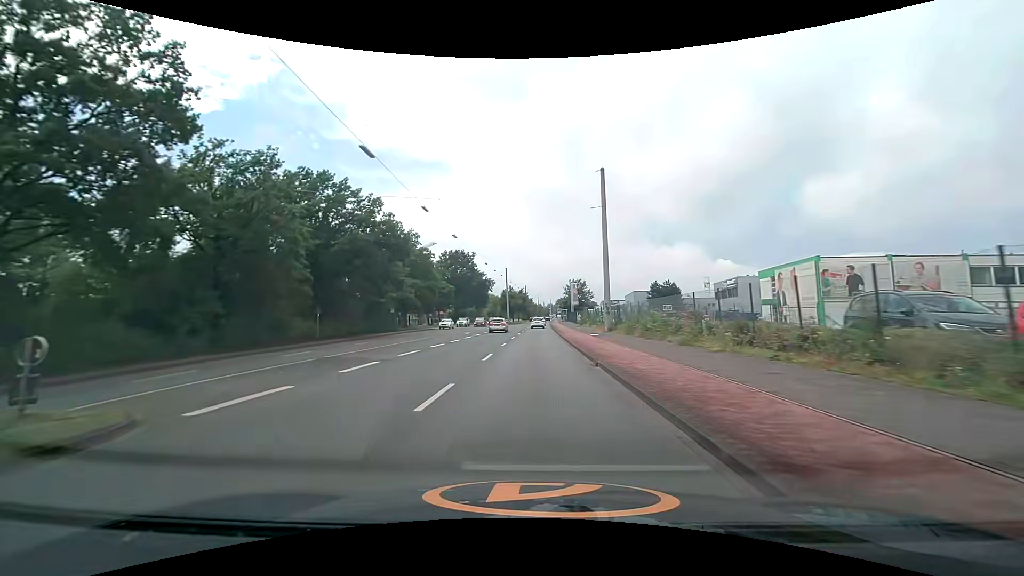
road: secondary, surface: asphalt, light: Day
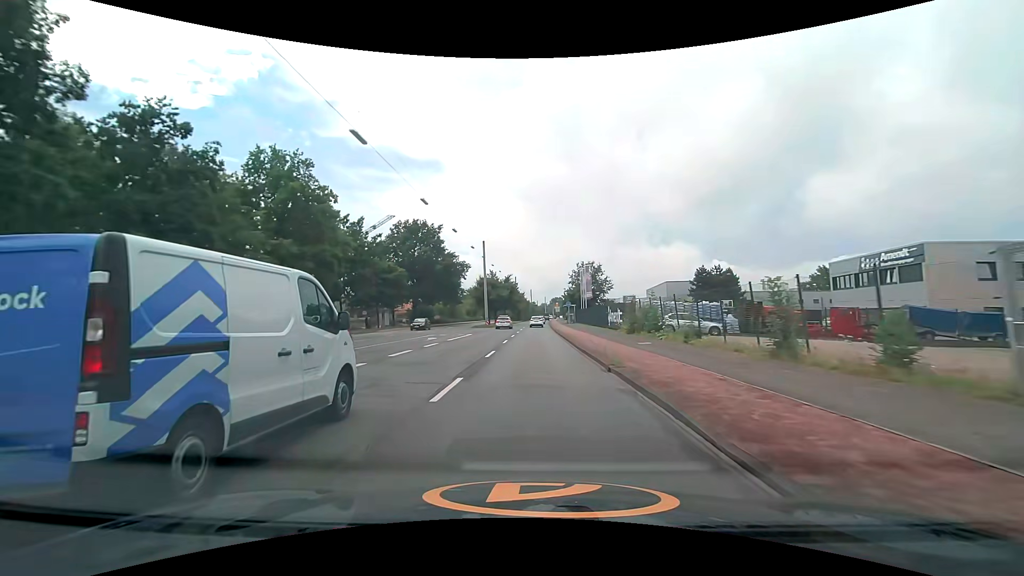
(+0.1, +37.1) m; +1°
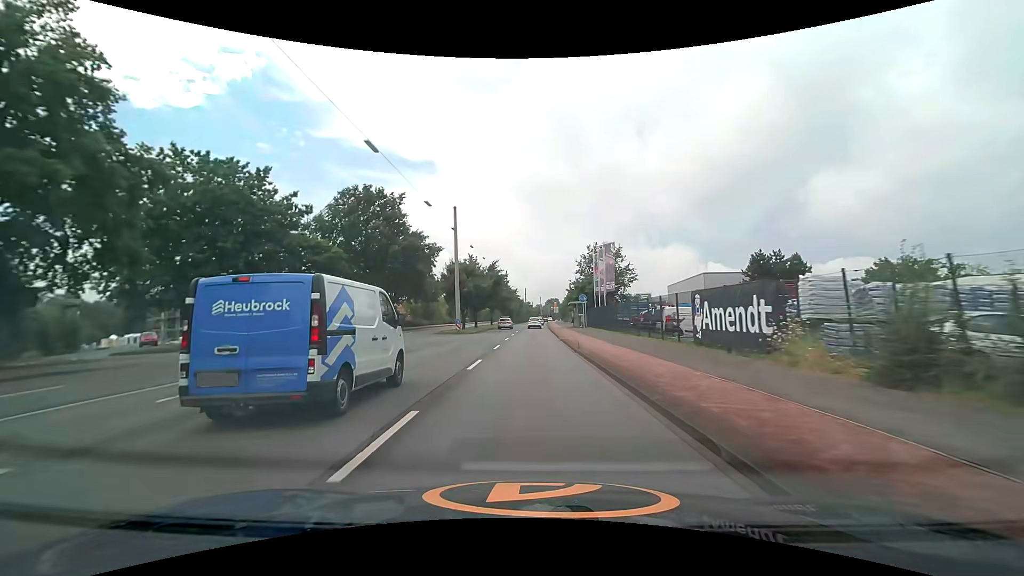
(+0.1, +22.4) m; +1°
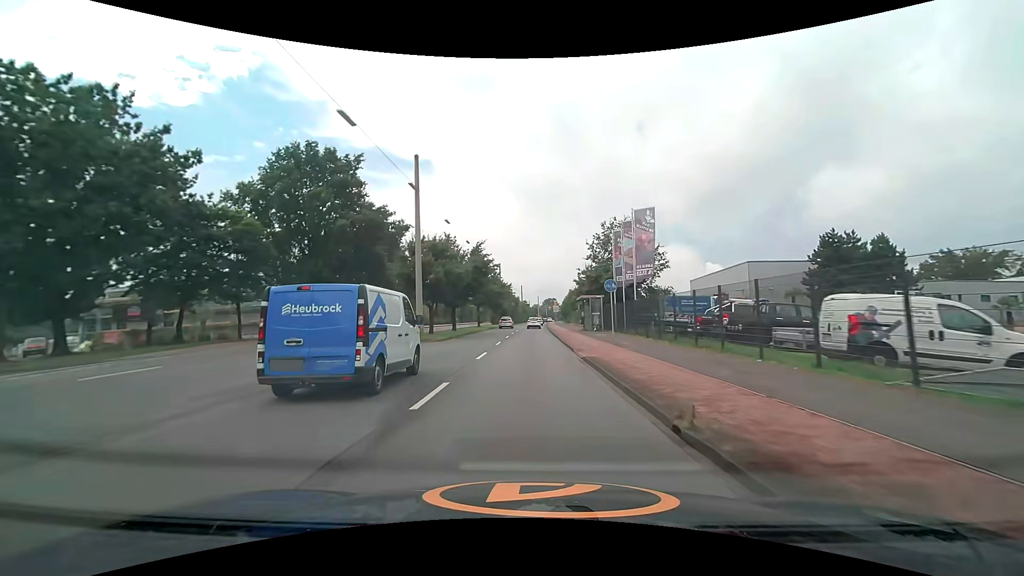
(0.0, +15.0) m; 0°
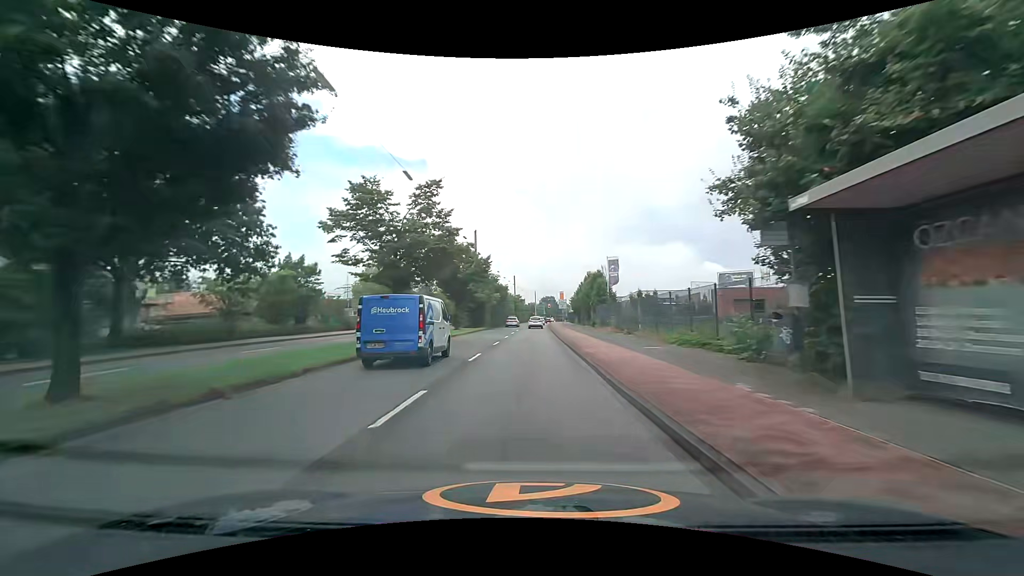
(+0.2, +37.7) m; 0°
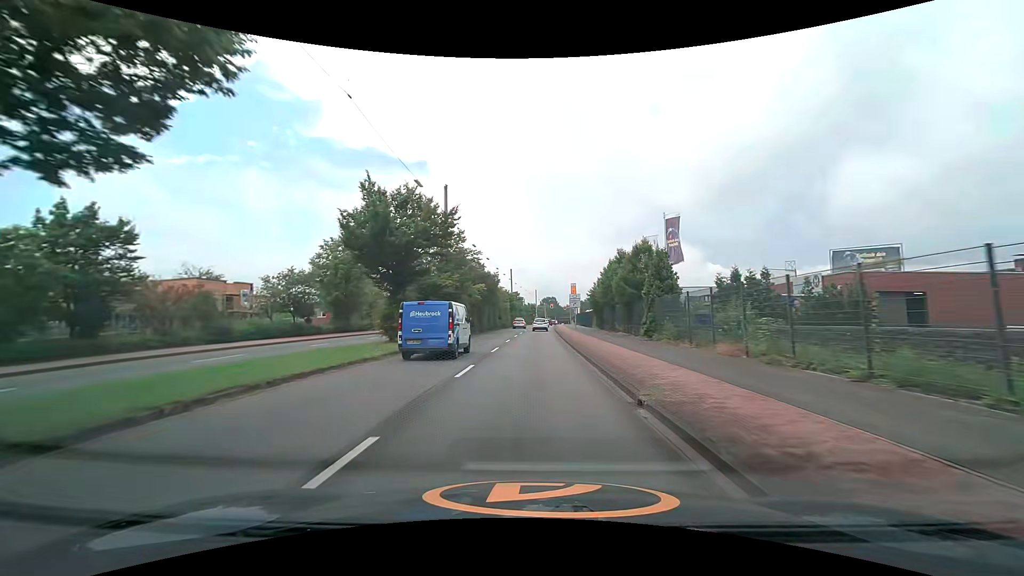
(+0.1, +21.8) m; 0°
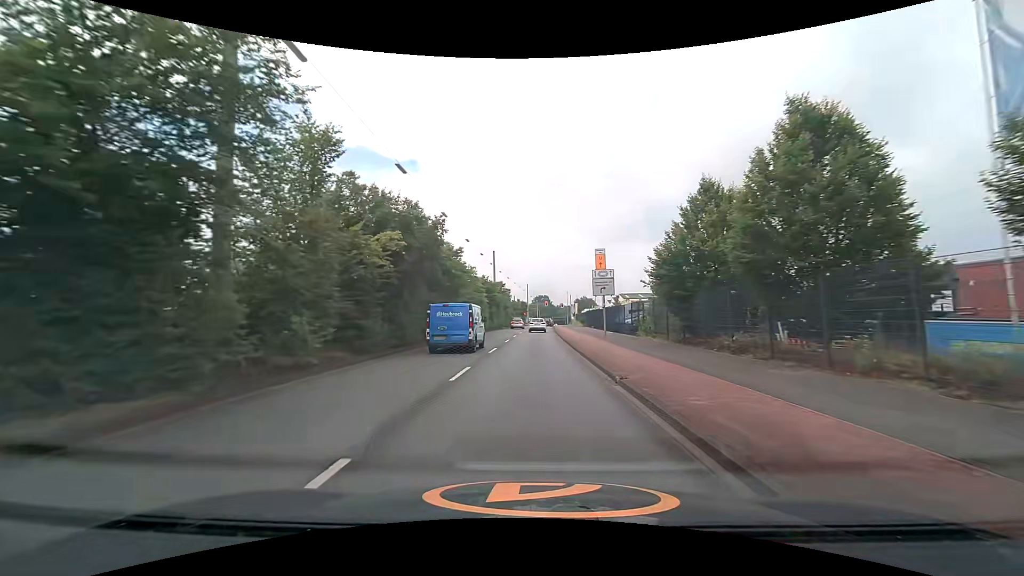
(+0.2, +28.1) m; +1°
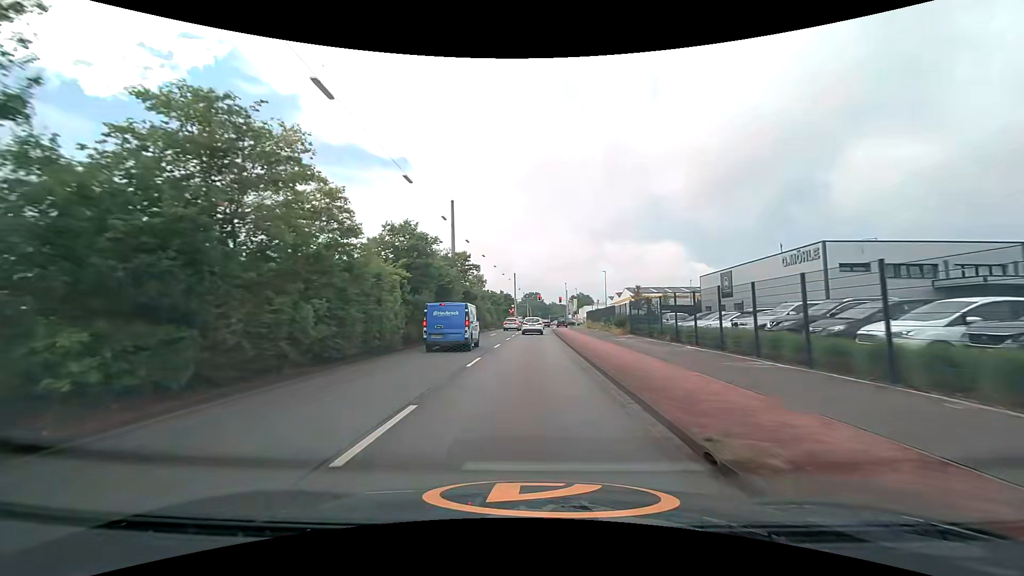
(+0.3, +33.4) m; +1°
(0, +10) (0, +20) (0, +30) (0, +40) (0, +50) (0, +60) (+1, +70) (+1, +80) (+1, +90) (+2, +100) m
